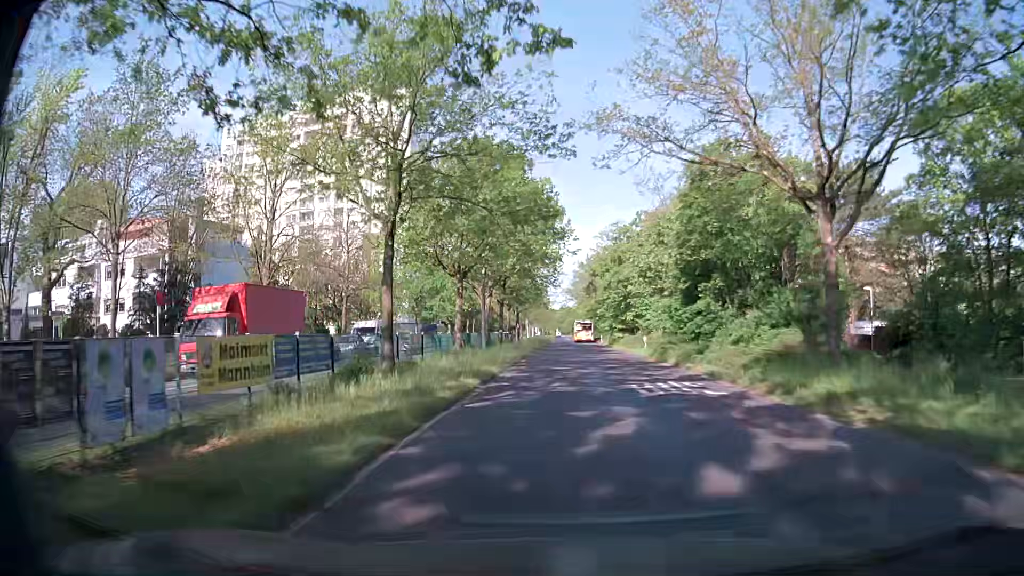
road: secondary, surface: asphalt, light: Day
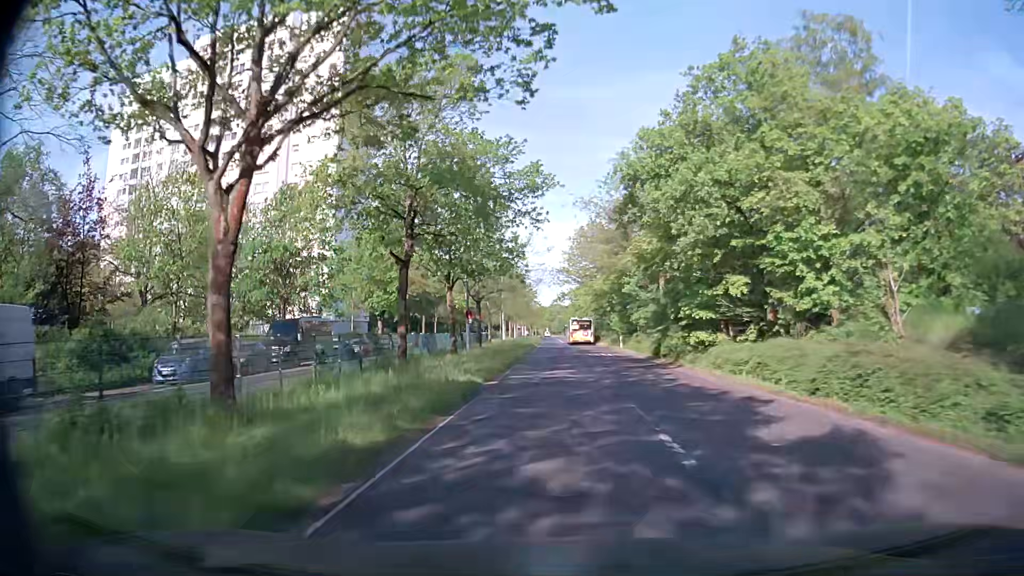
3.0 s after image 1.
(+0.5, +38.2) m; +1°
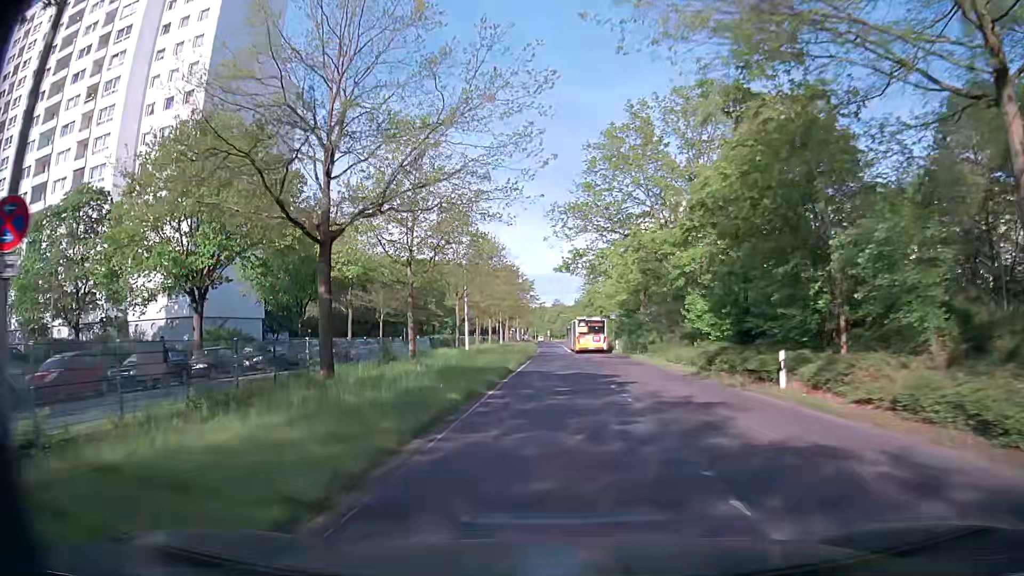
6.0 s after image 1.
(0.0, +38.3) m; +1°
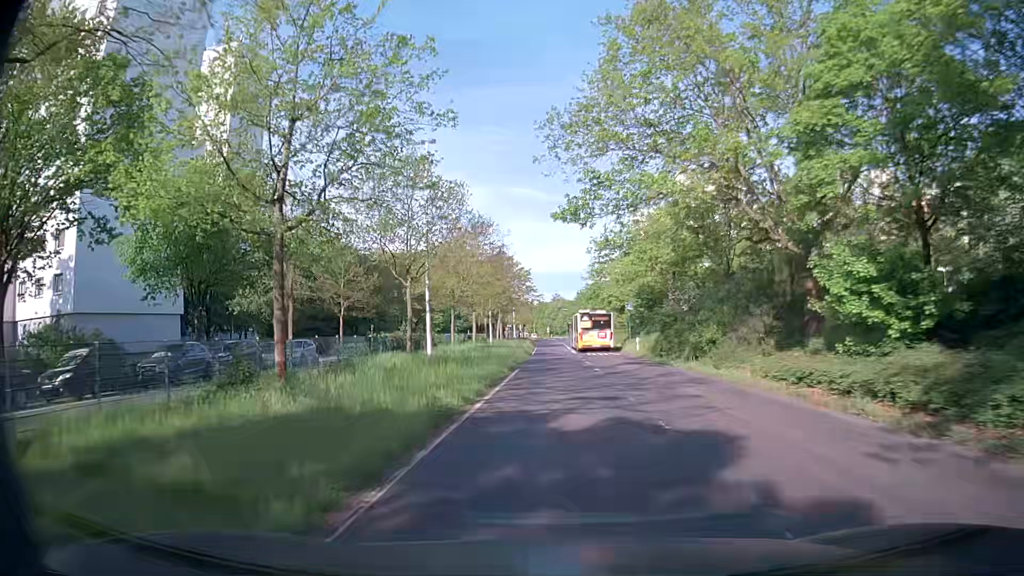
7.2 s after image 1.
(-0.1, +15.3) m; -1°
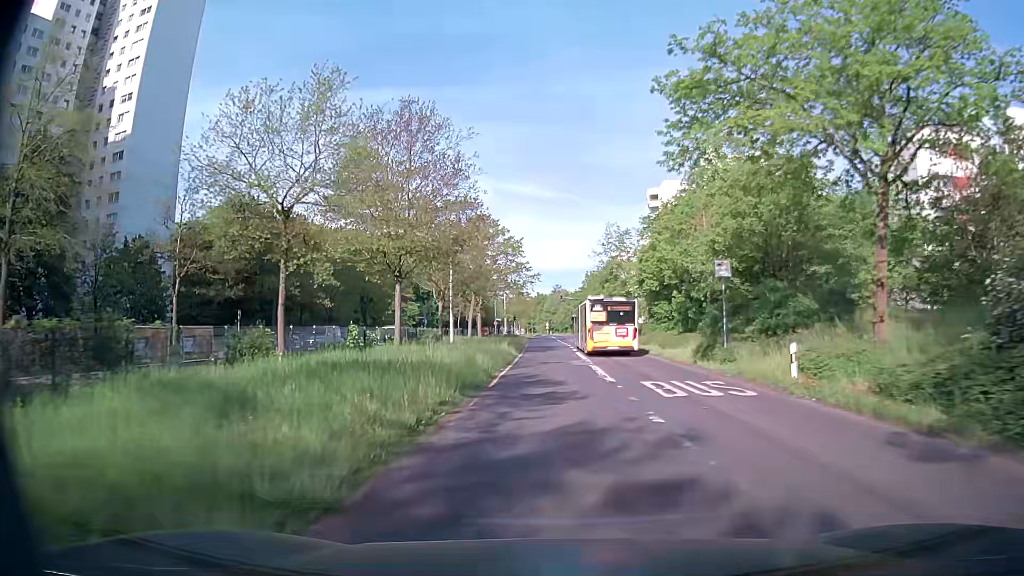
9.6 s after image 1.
(+0.1, +30.7) m; 0°
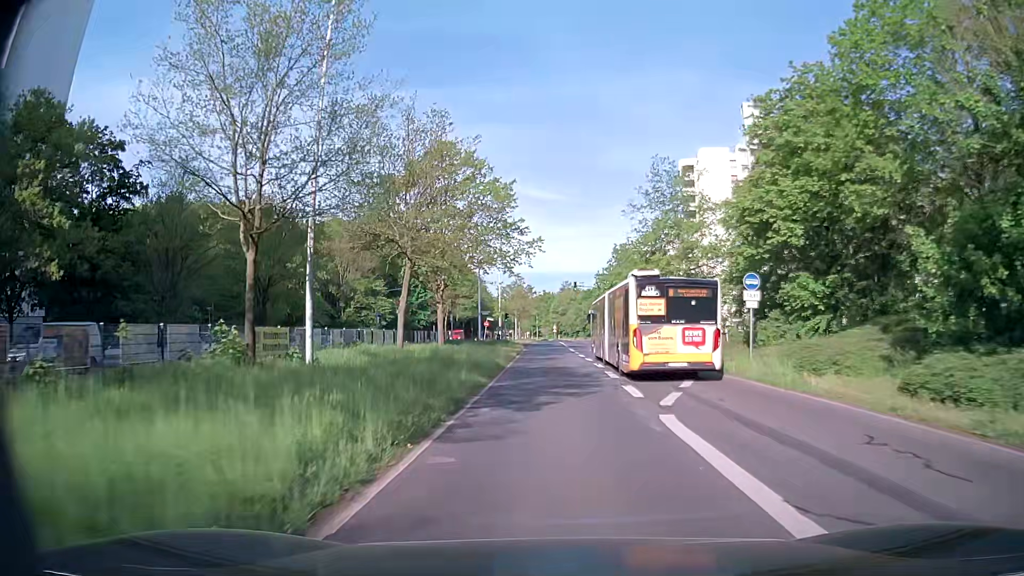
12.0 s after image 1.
(-0.4, +30.6) m; -1°
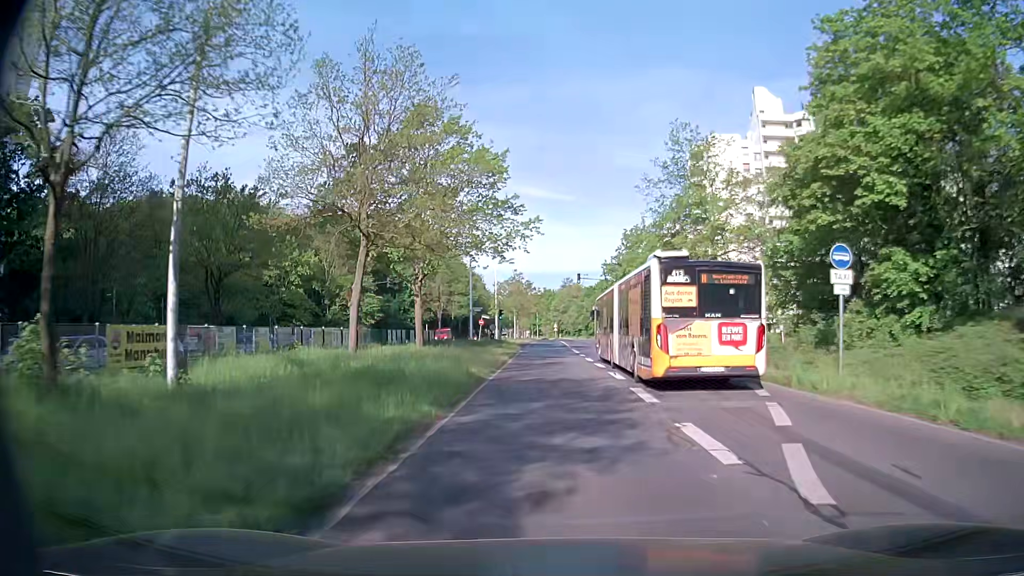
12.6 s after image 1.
(0.0, +7.6) m; 0°
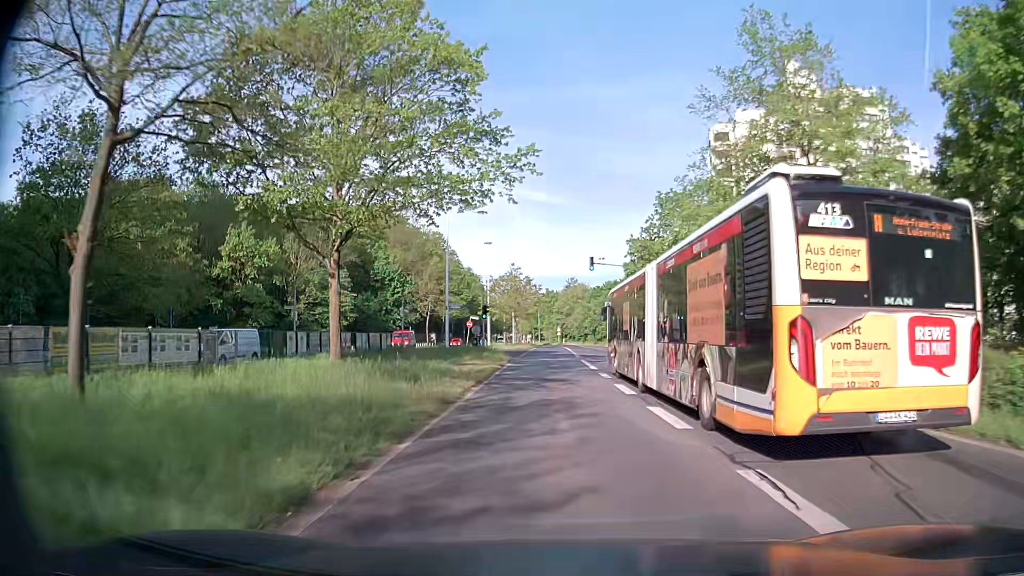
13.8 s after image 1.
(-0.1, +15.2) m; -1°
(0, +10) (0, +20) (0, +30) (0, +40) (0, +50) (0, +60) (0, +70) (0, +80) (0, +90) (0, +100) m
